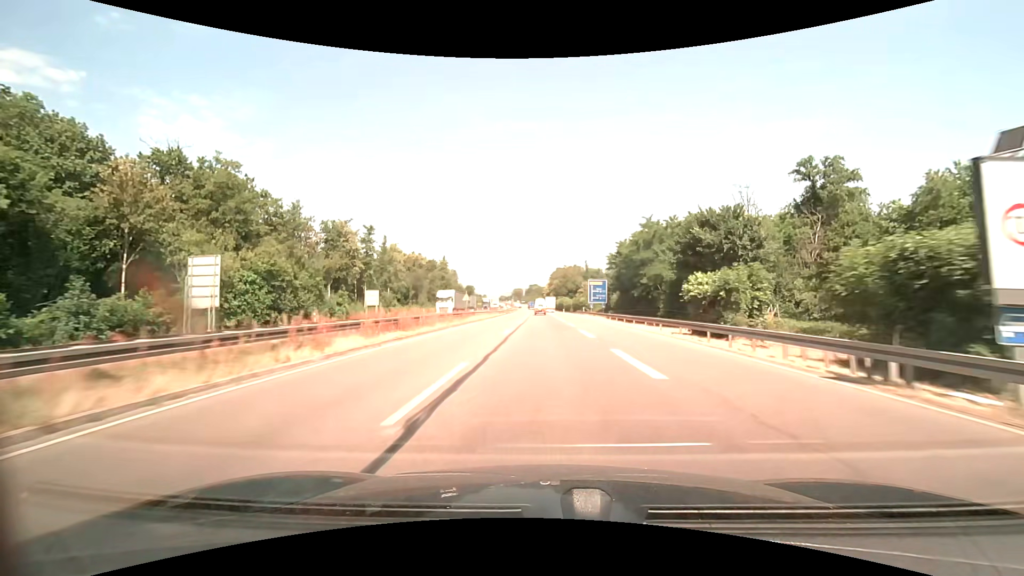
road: trunk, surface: asphalt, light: Day
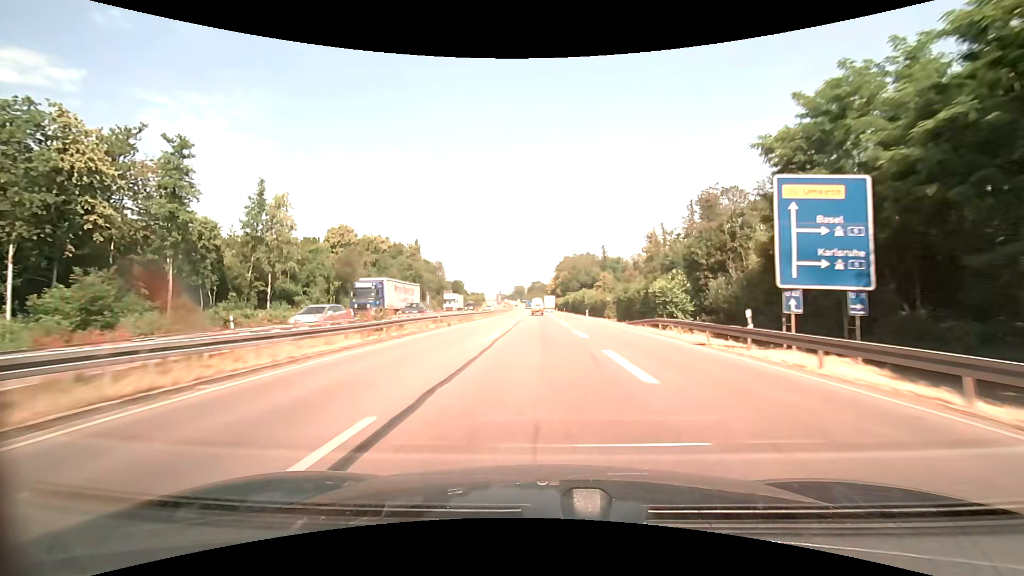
(-0.3, +60.7) m; -1°
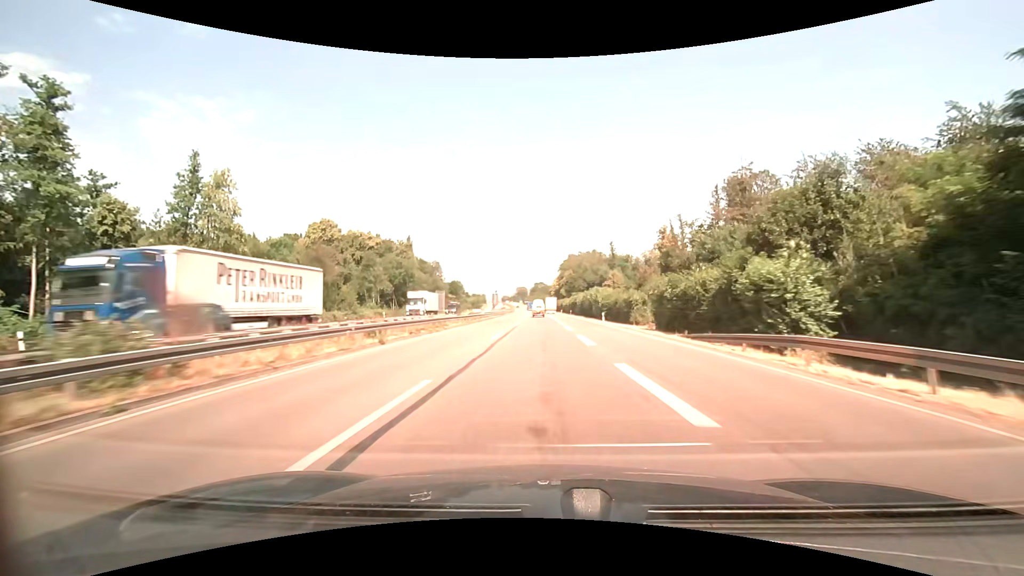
(0.0, +15.2) m; 0°
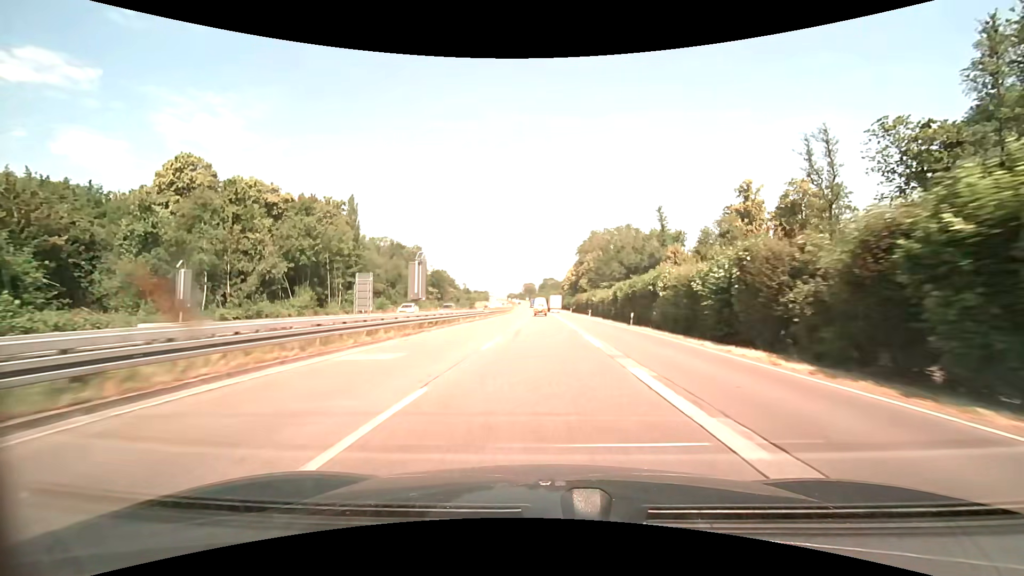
(-0.5, +60.7) m; -1°
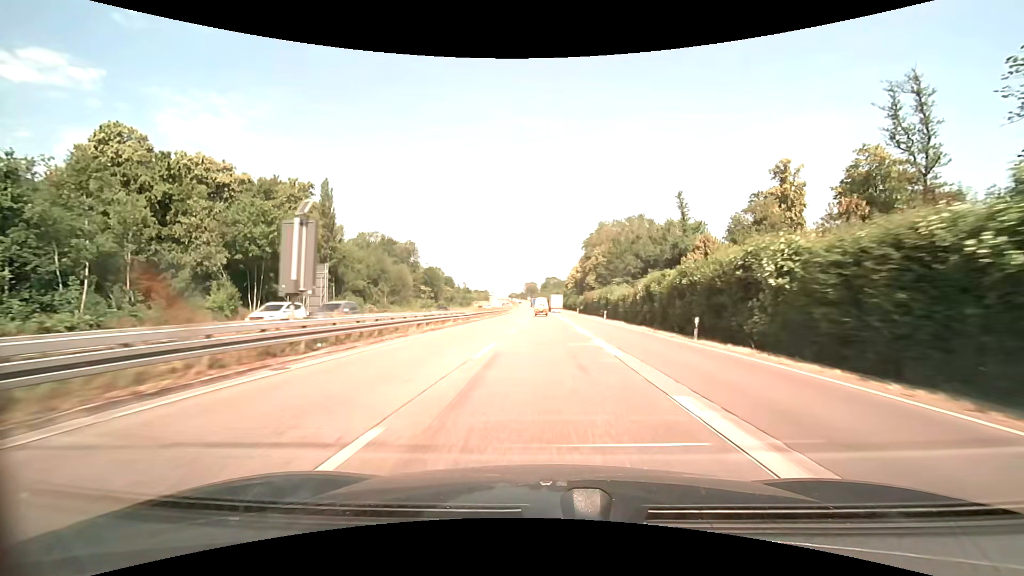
(0.0, +15.2) m; 0°
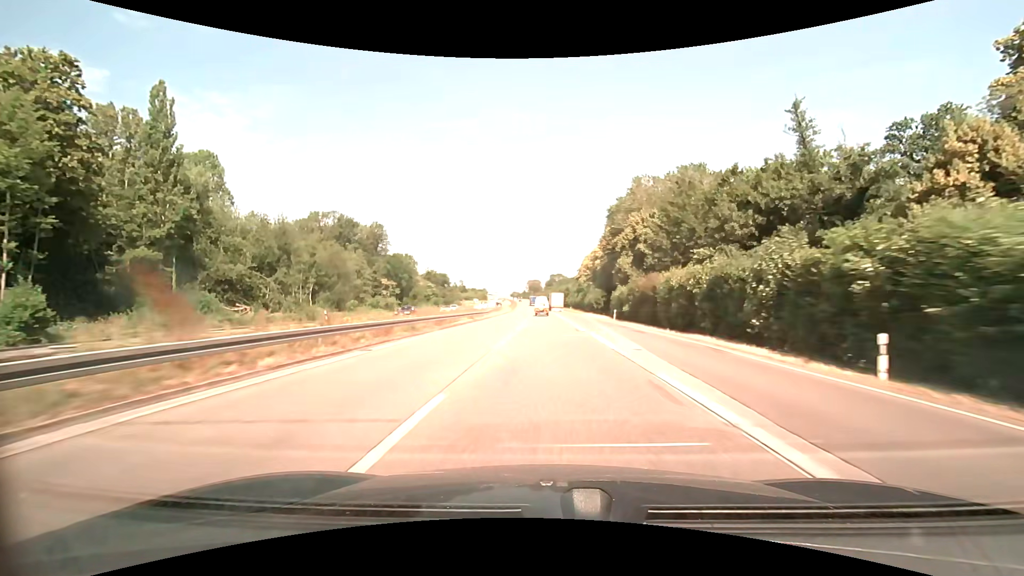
(-0.1, +45.5) m; 0°
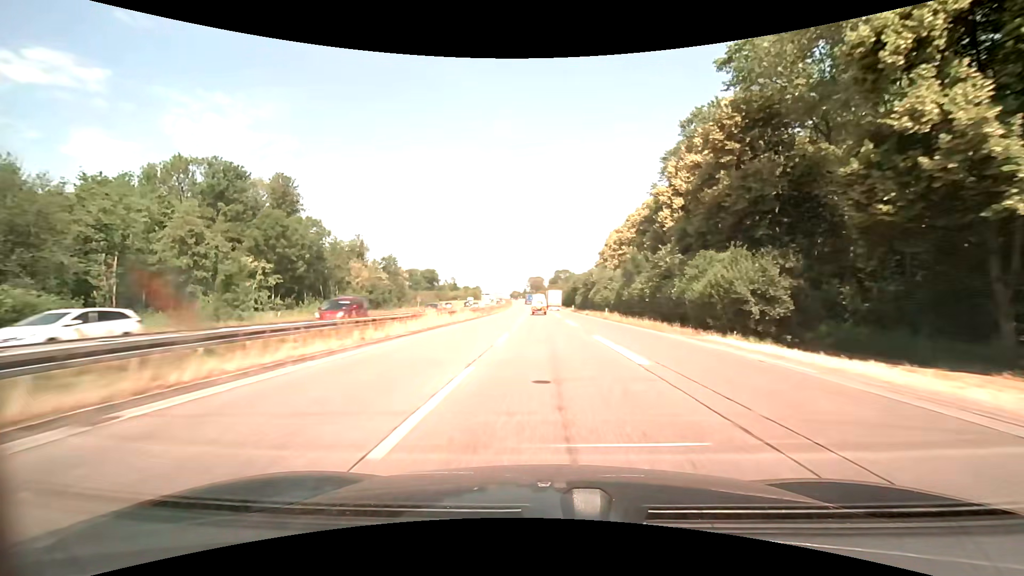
(-0.3, +59.9) m; 0°
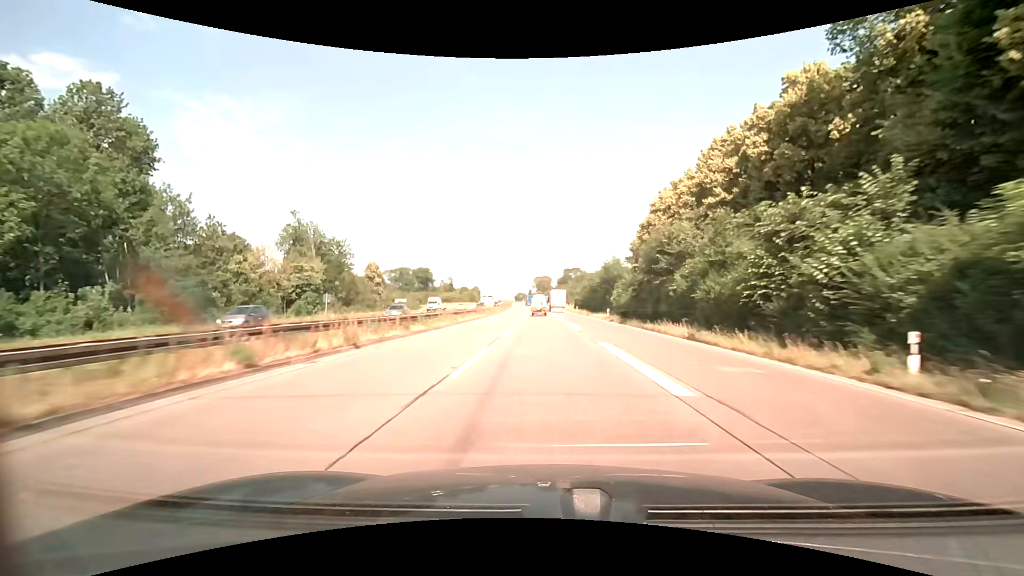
(-0.3, +43.8) m; -1°
(0, +10) (0, +20) (0, +30) (0, +40) (0, +50) (0, +60) (-1, +70) (-1, +80) (-1, +90) (-2, +100) m
